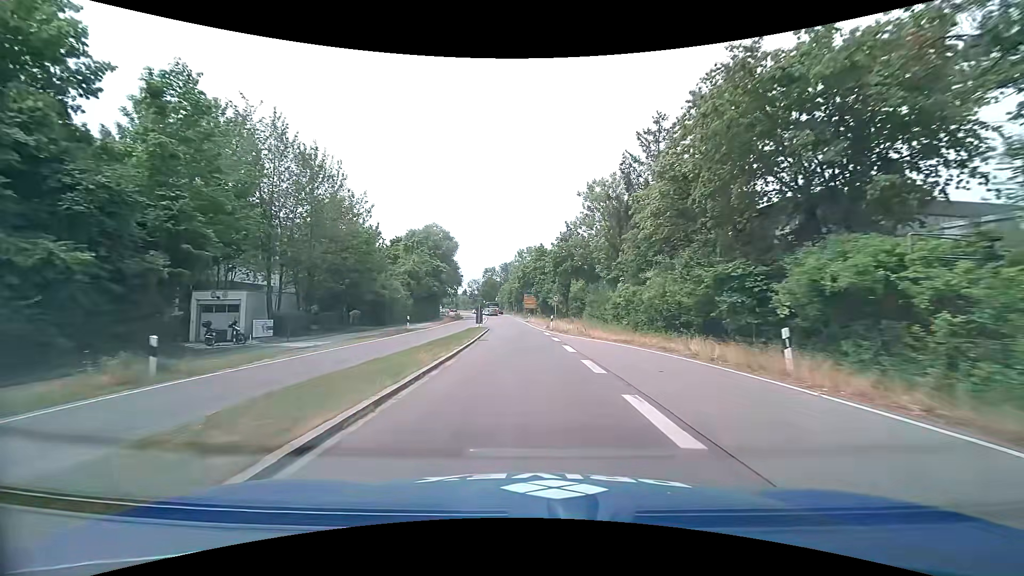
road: trunk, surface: asphalt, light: Day
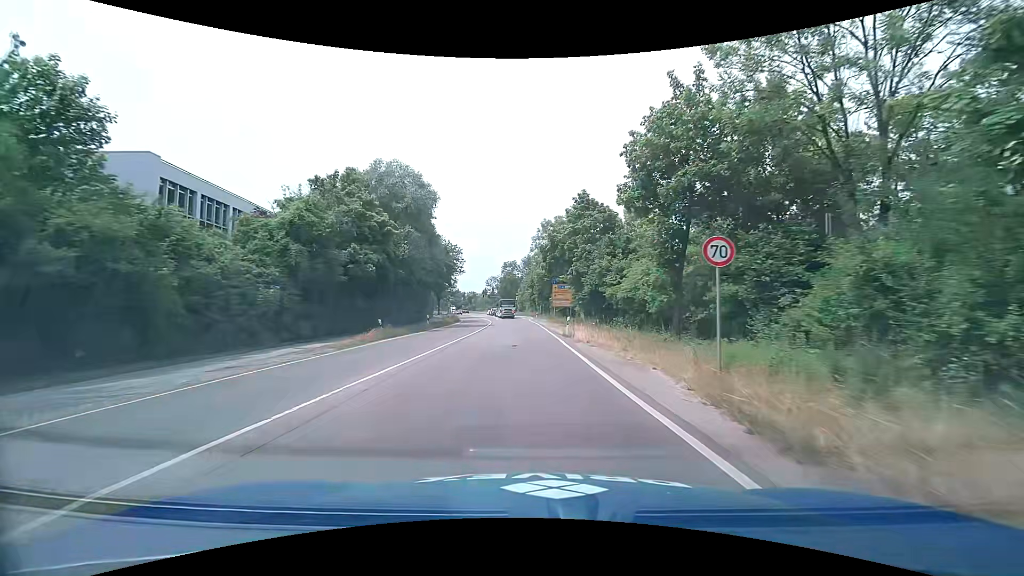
(-1.1, +34.3) m; -3°
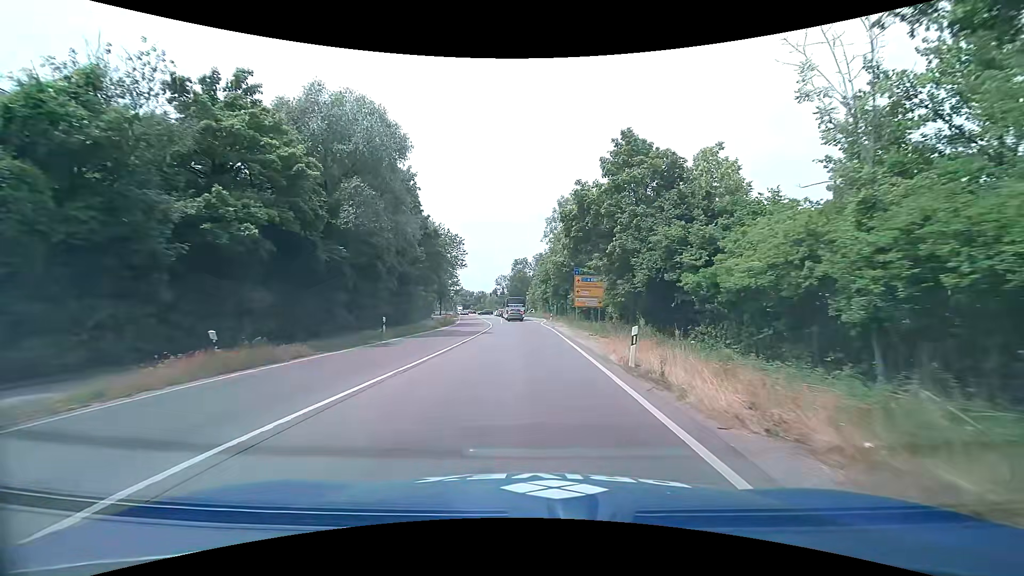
(-0.2, +14.7) m; -1°
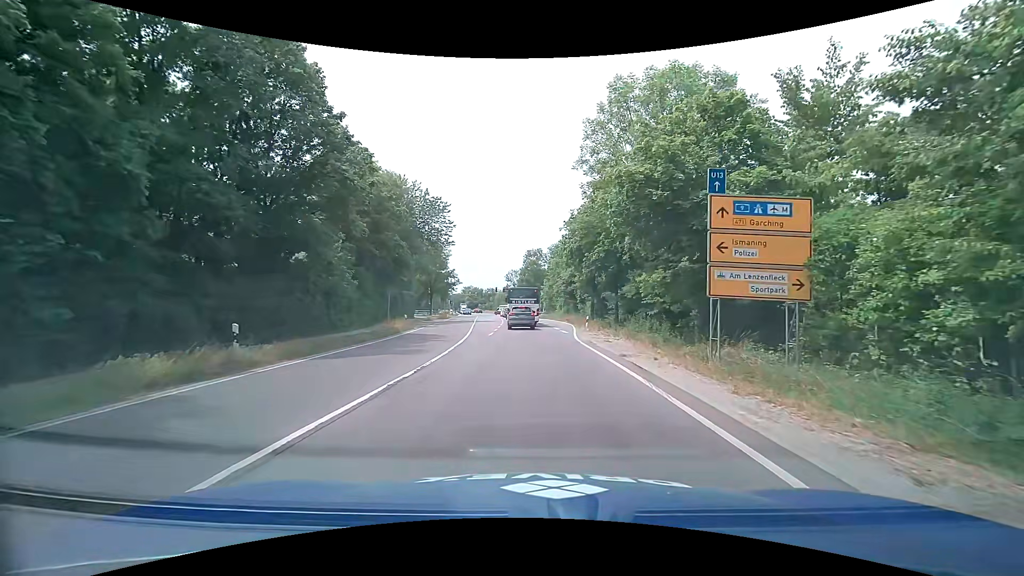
(-0.5, +28.2) m; -2°
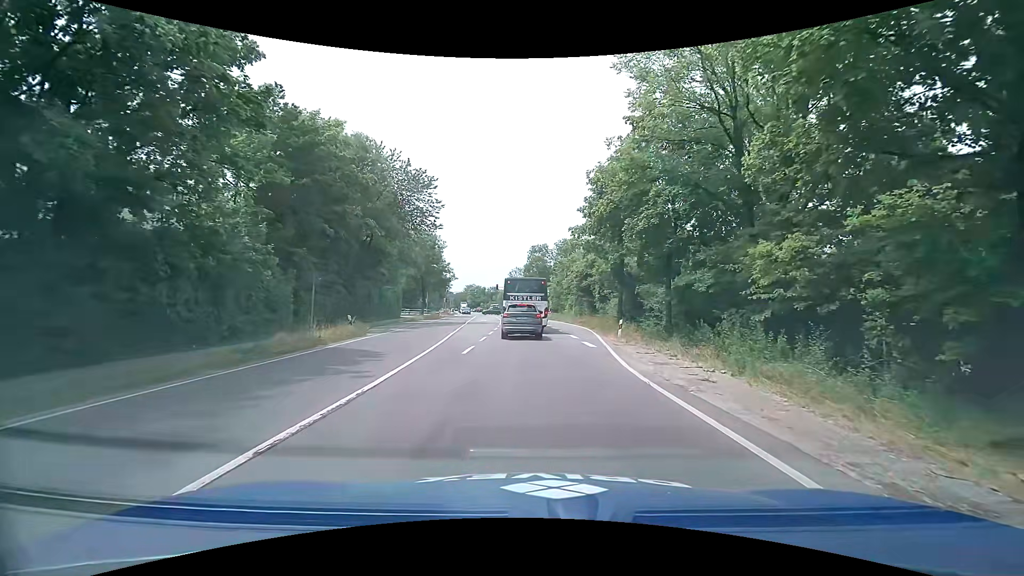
(0.0, +11.4) m; 0°
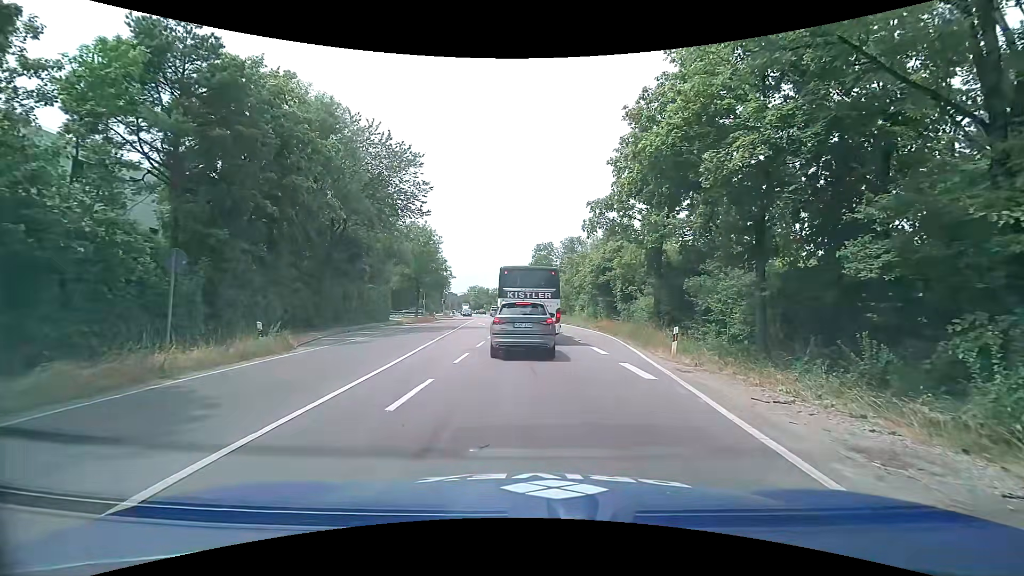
(0.0, +8.0) m; -1°
